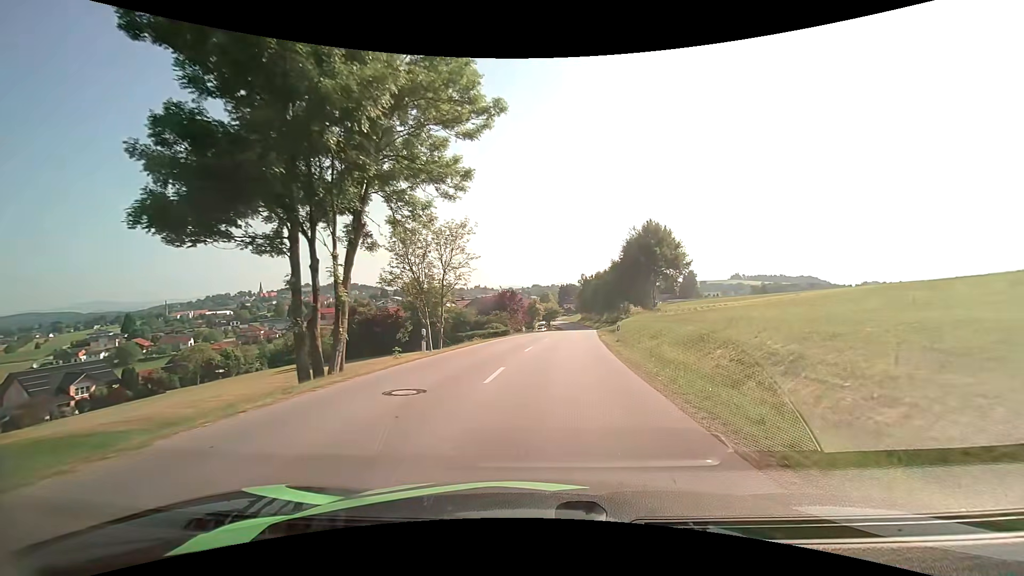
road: tertiary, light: Day
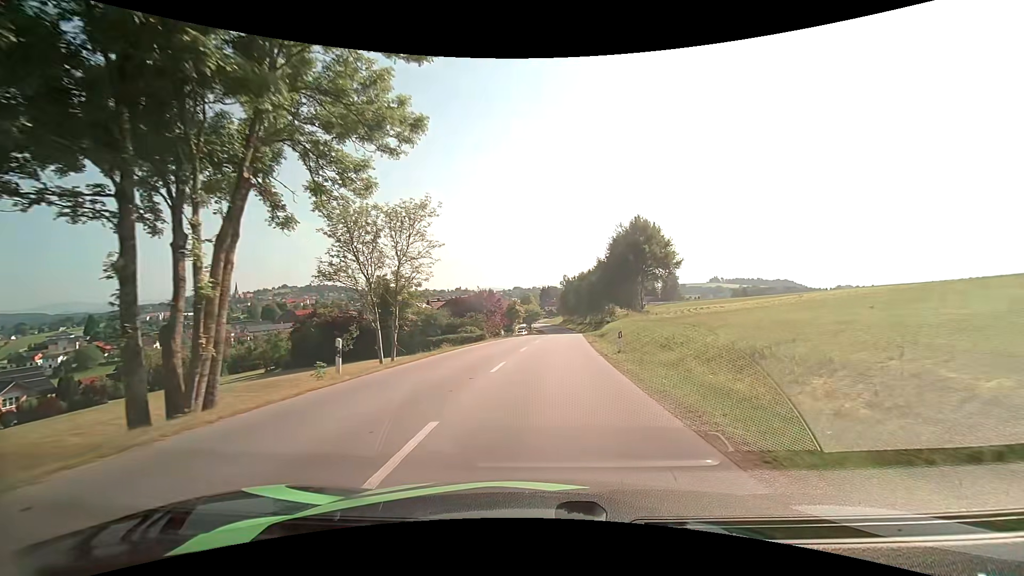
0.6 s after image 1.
(+0.1, +6.4) m; +2°
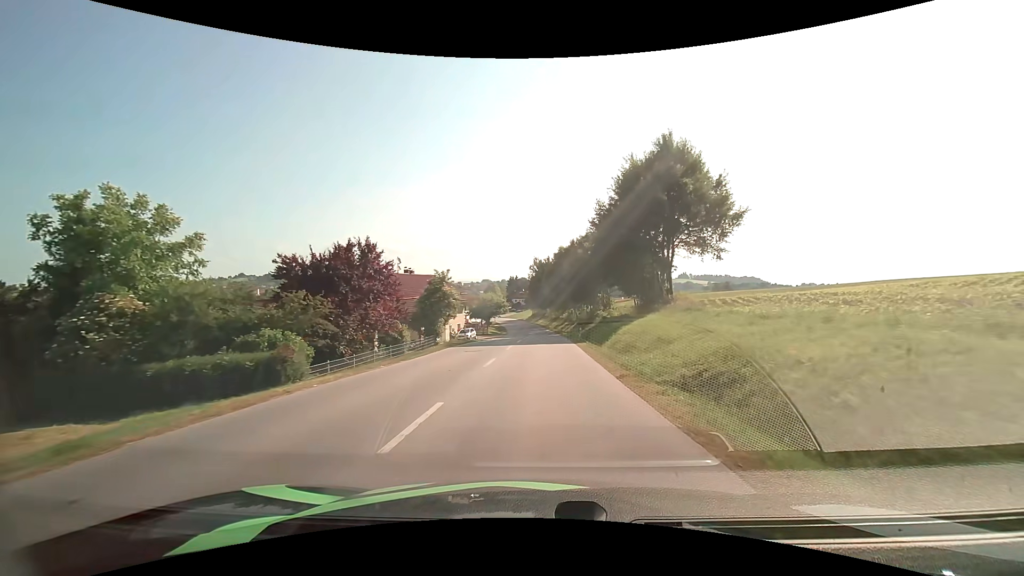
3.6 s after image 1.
(+1.5, +35.0) m; +4°
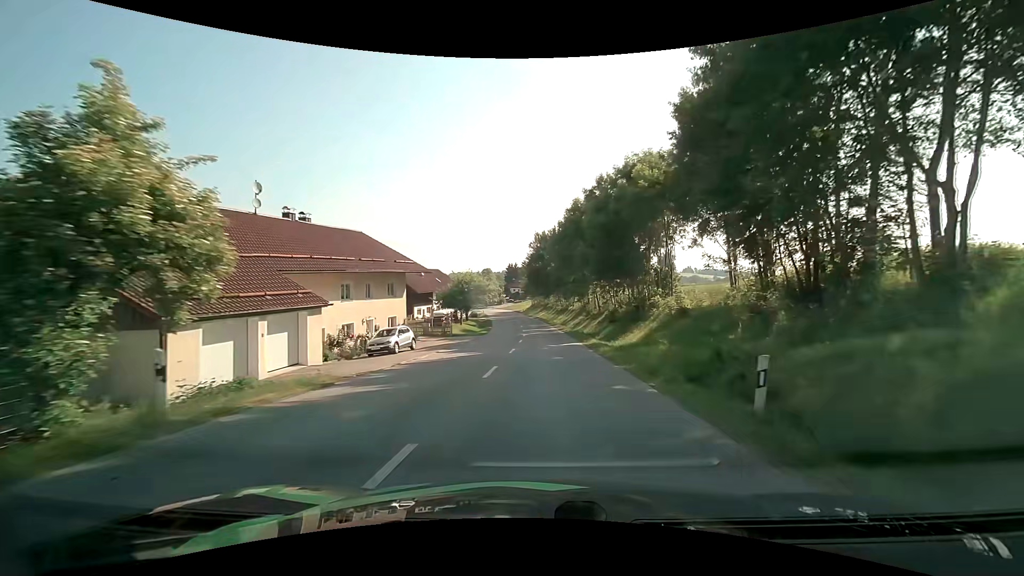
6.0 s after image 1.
(+0.1, +30.0) m; 0°
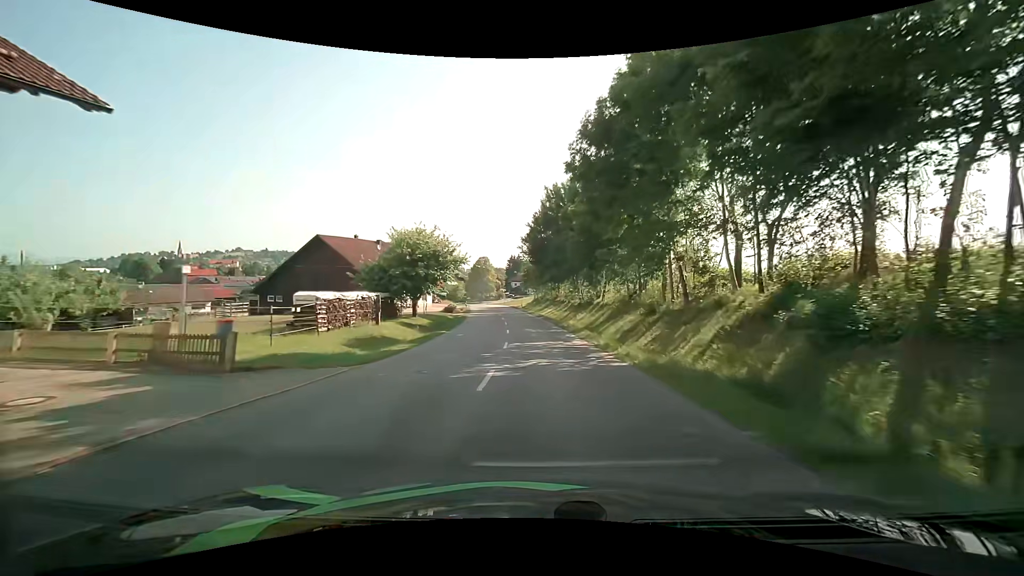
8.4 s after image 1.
(-0.1, +30.3) m; 0°
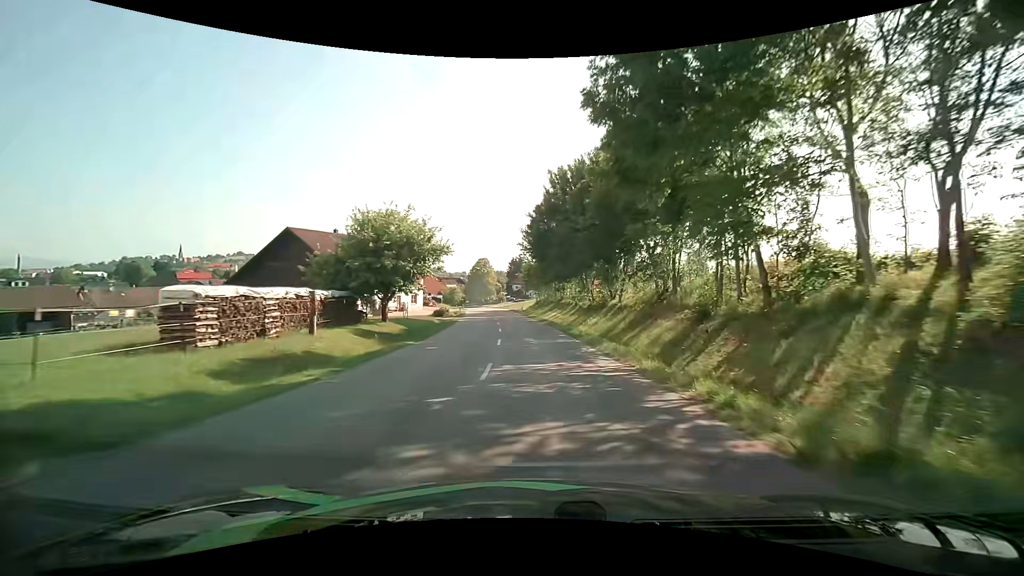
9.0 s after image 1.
(0.0, +7.9) m; 0°
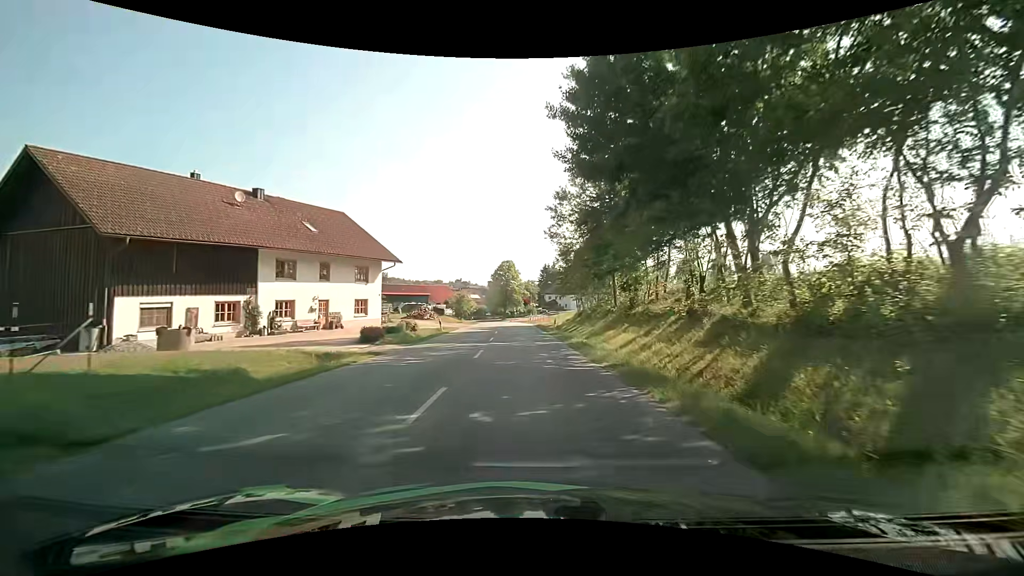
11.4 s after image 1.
(-0.7, +31.1) m; -5°
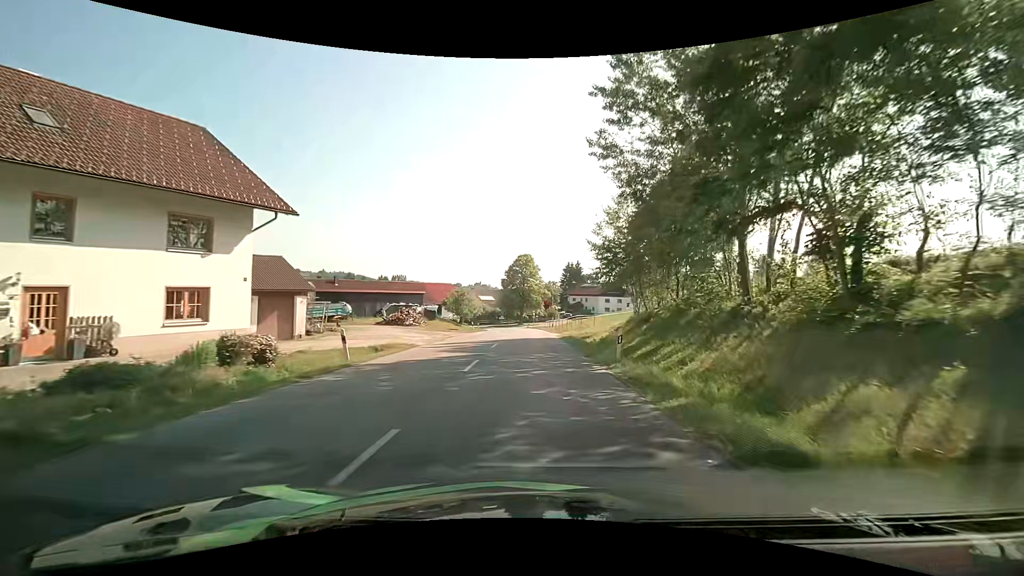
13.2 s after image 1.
(-0.2, +21.4) m; -1°
(0, +10) (0, +20) (0, +30) (0, +40) (-1, +50) (-1, +60) (-2, +70) (-3, +80) (-5, +90) (-8, +99) m
